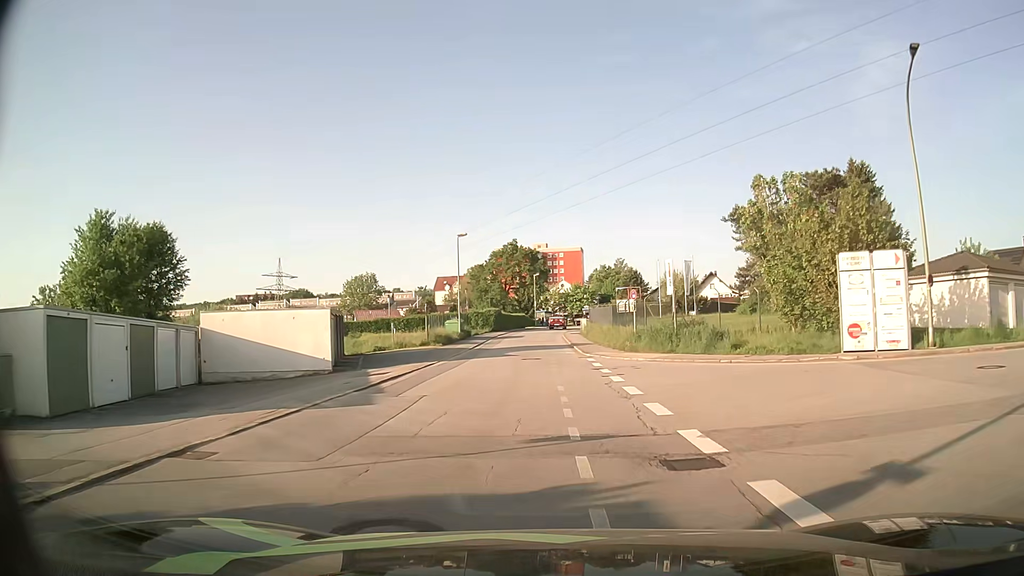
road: residential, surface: asphalt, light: Day
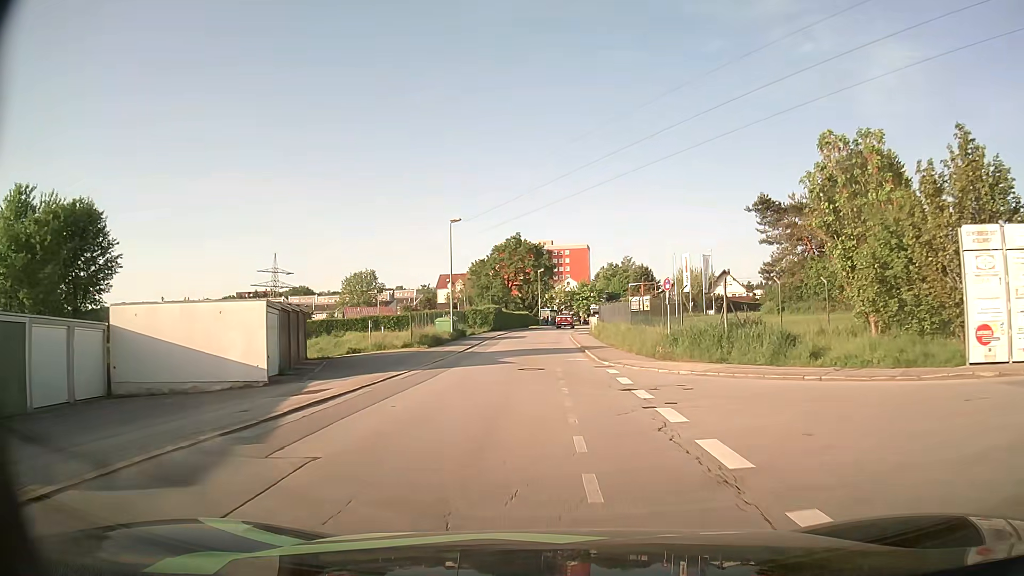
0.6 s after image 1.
(0.0, +6.9) m; -1°
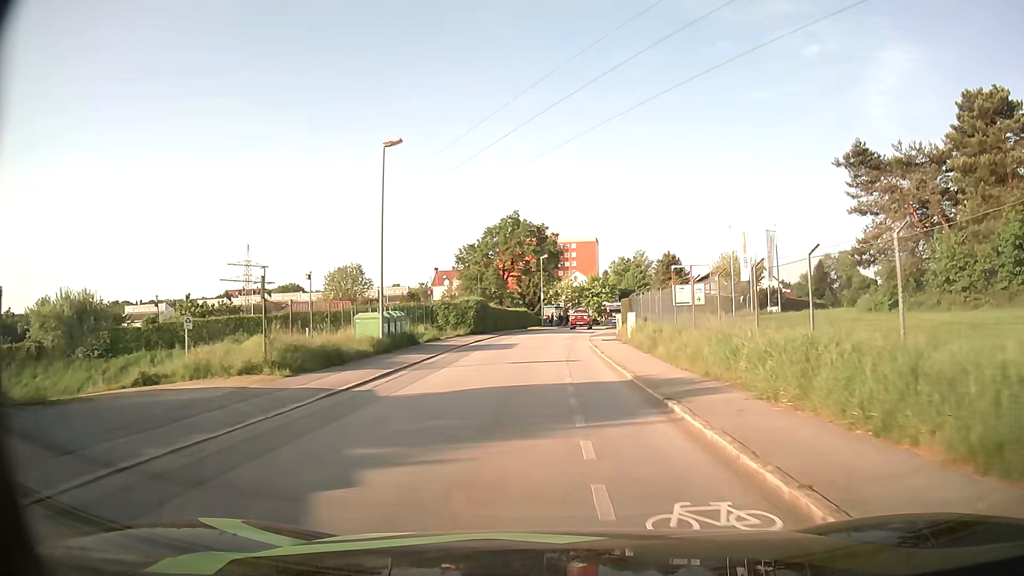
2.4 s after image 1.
(0.0, +20.4) m; 0°
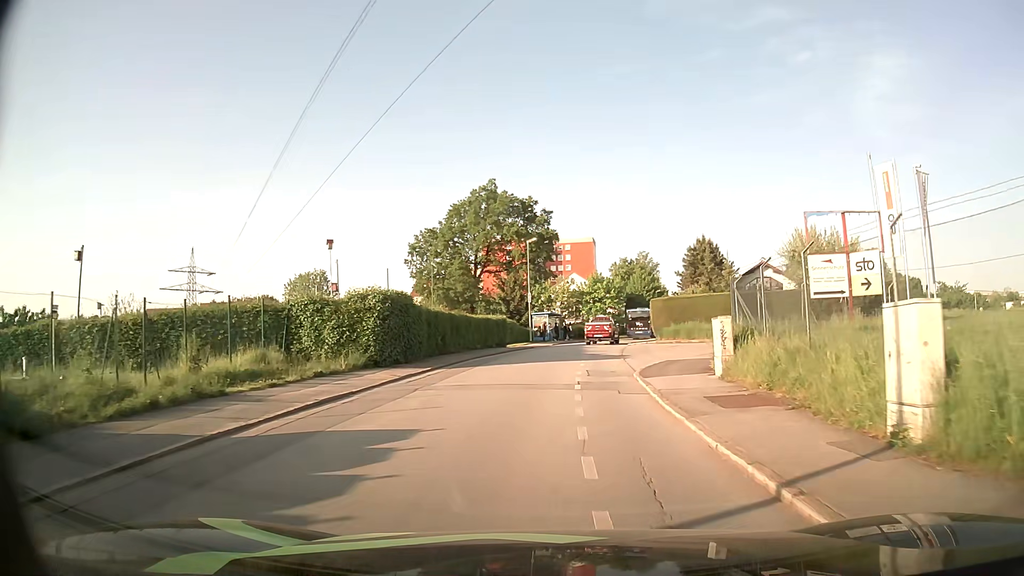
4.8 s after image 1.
(+0.1, +24.4) m; +1°
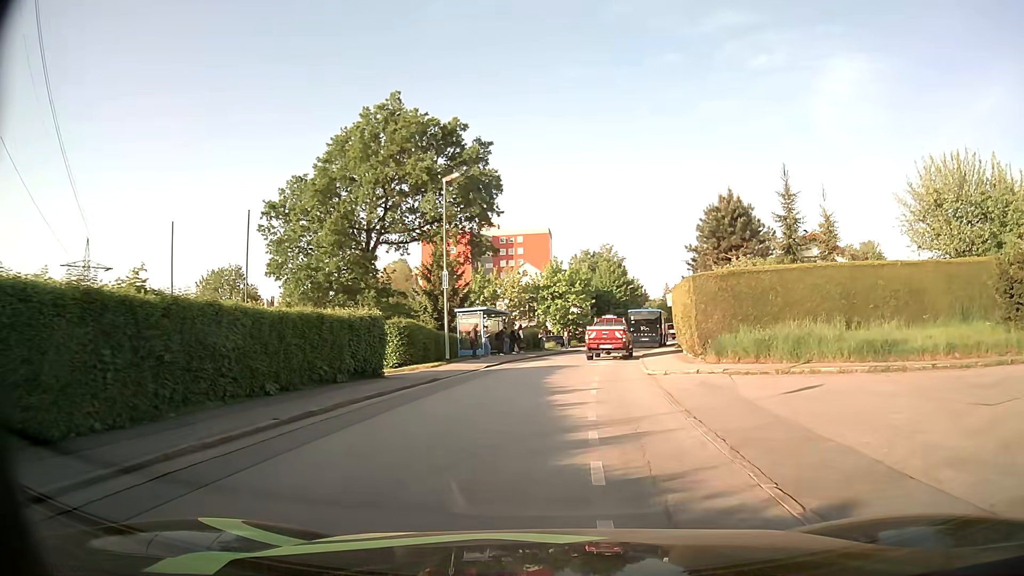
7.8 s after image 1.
(+0.7, +23.7) m; +4°
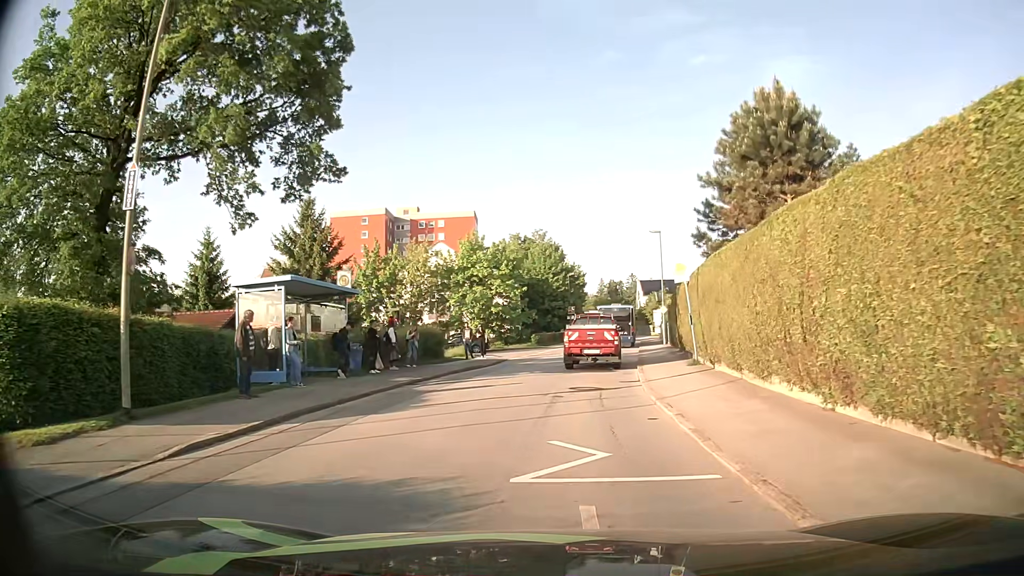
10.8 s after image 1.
(+0.9, +19.3) m; +6°
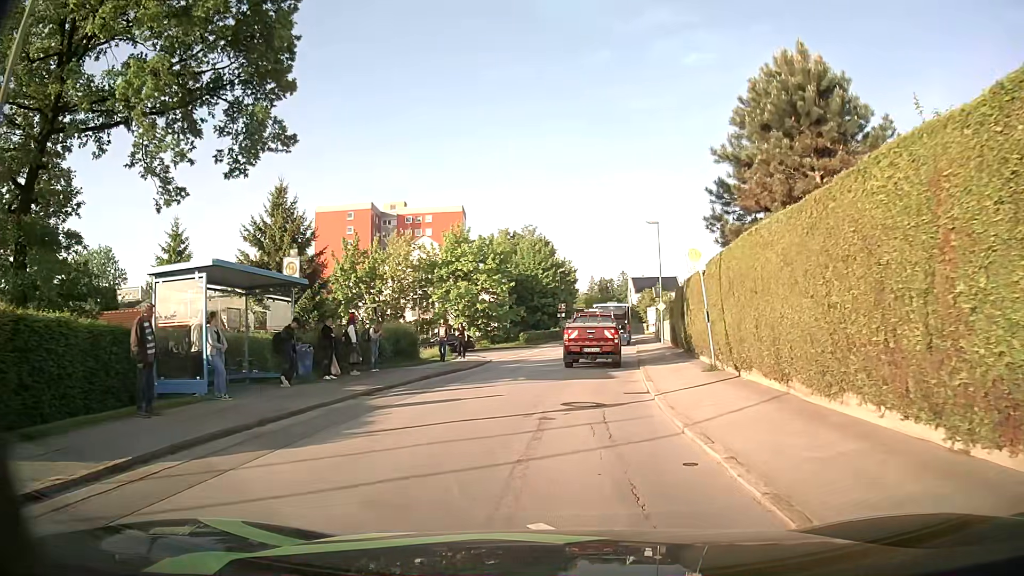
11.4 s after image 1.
(0.0, +3.4) m; +1°
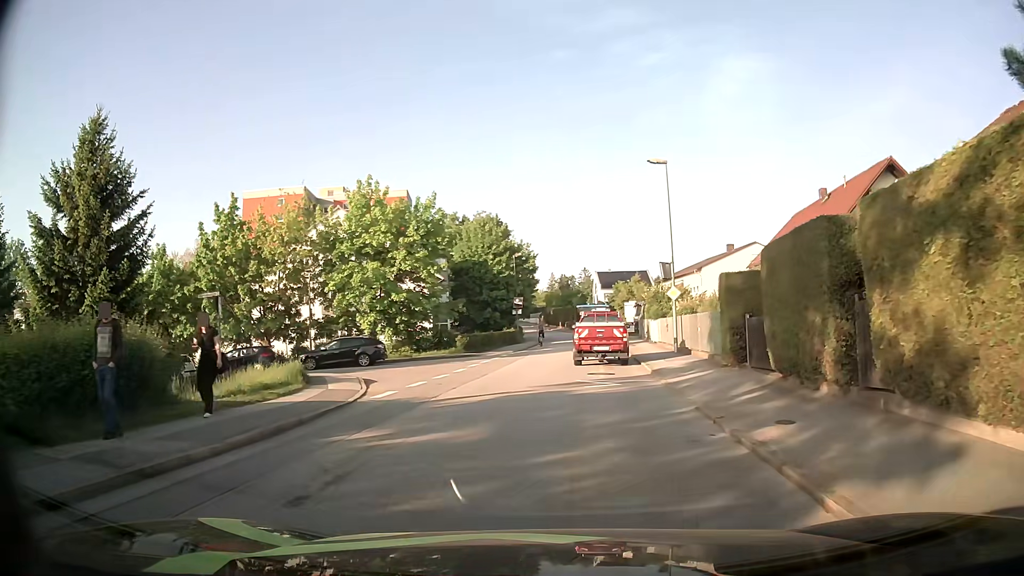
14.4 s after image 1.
(+0.6, +16.5) m; +4°
